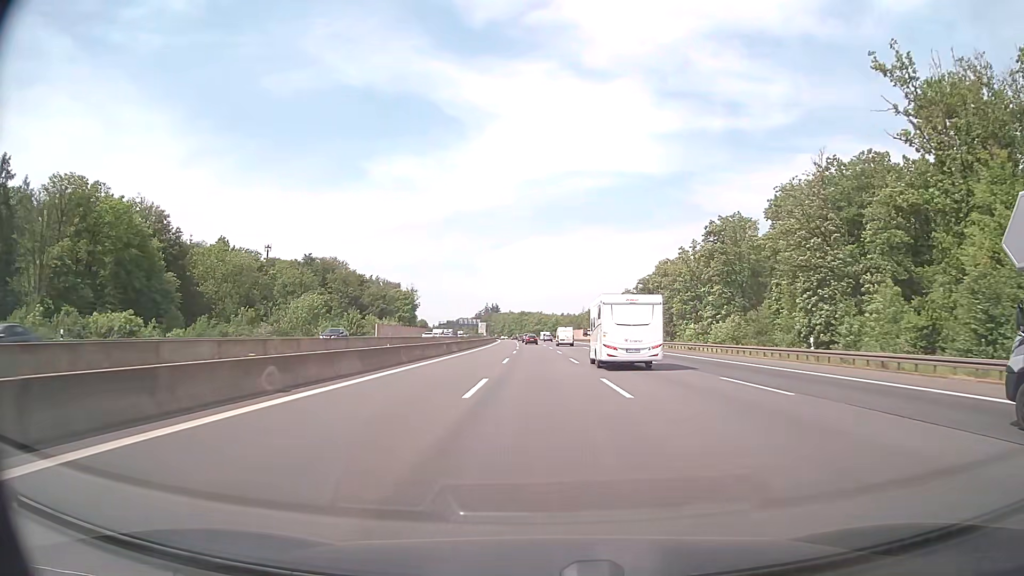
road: motorway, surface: asphalt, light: Day
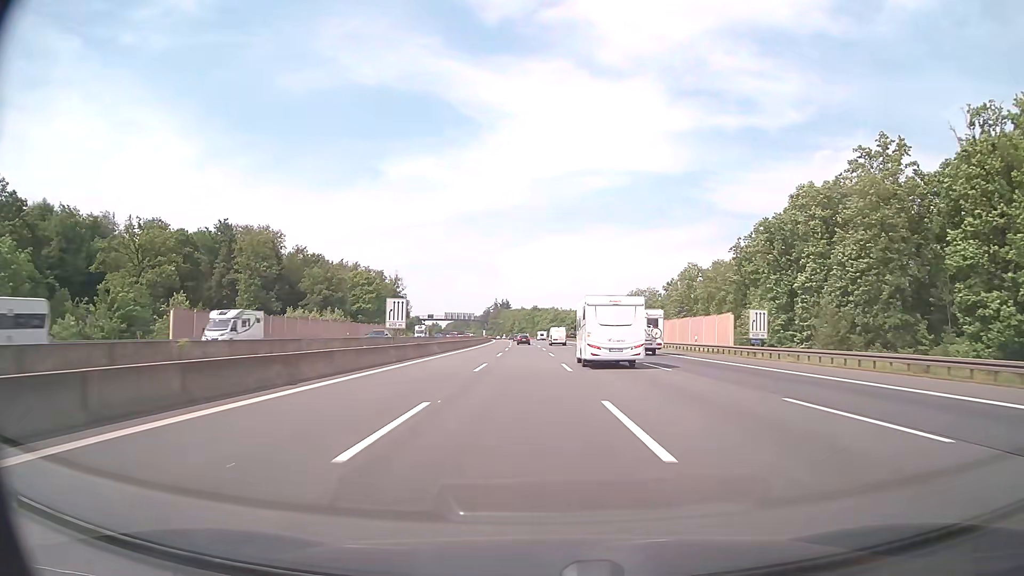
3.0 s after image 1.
(-0.9, +79.0) m; -1°
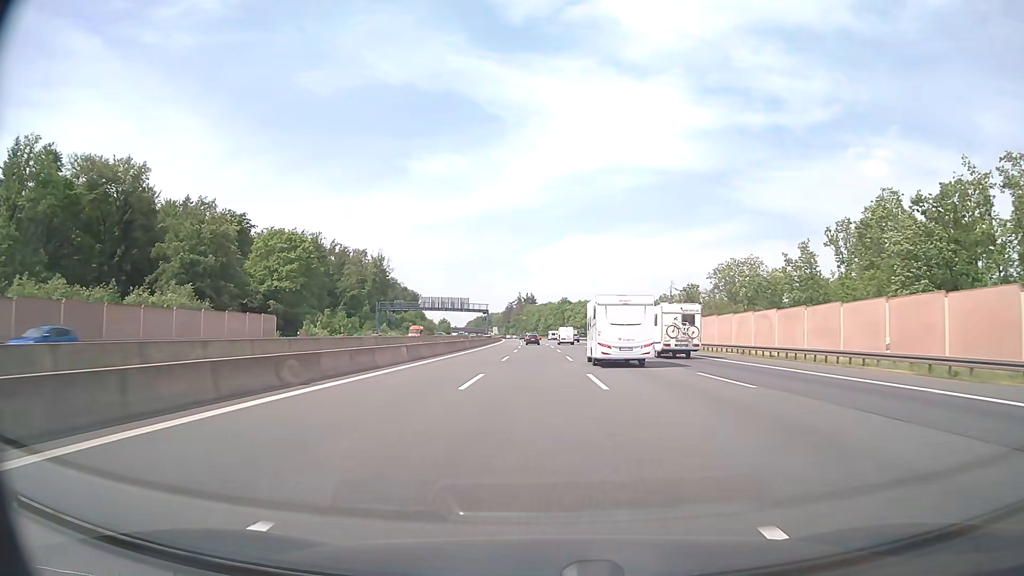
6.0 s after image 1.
(-1.9, +80.4) m; -2°
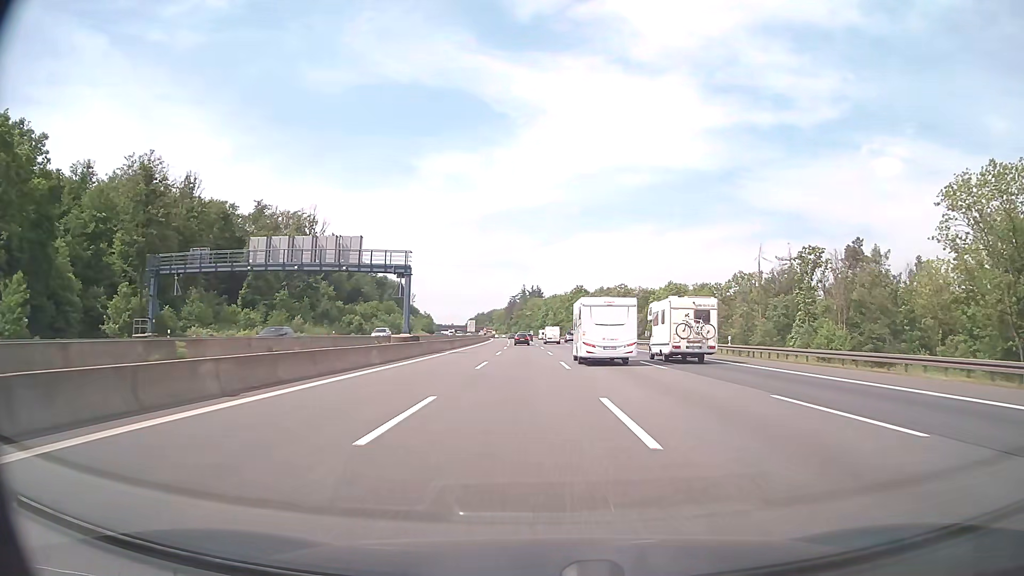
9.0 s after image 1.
(-0.4, +80.1) m; 0°
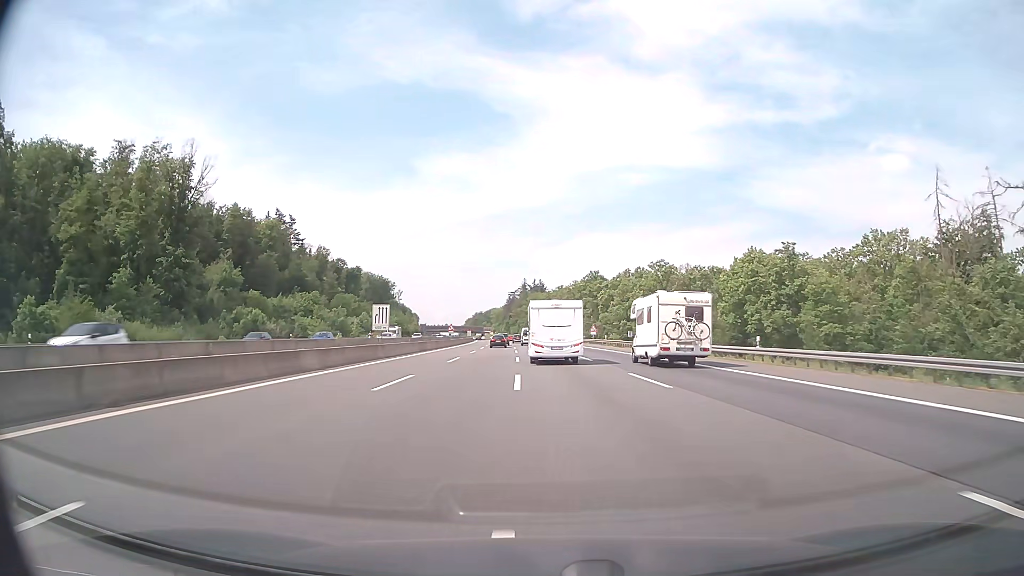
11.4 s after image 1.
(+0.1, +63.1) m; 0°
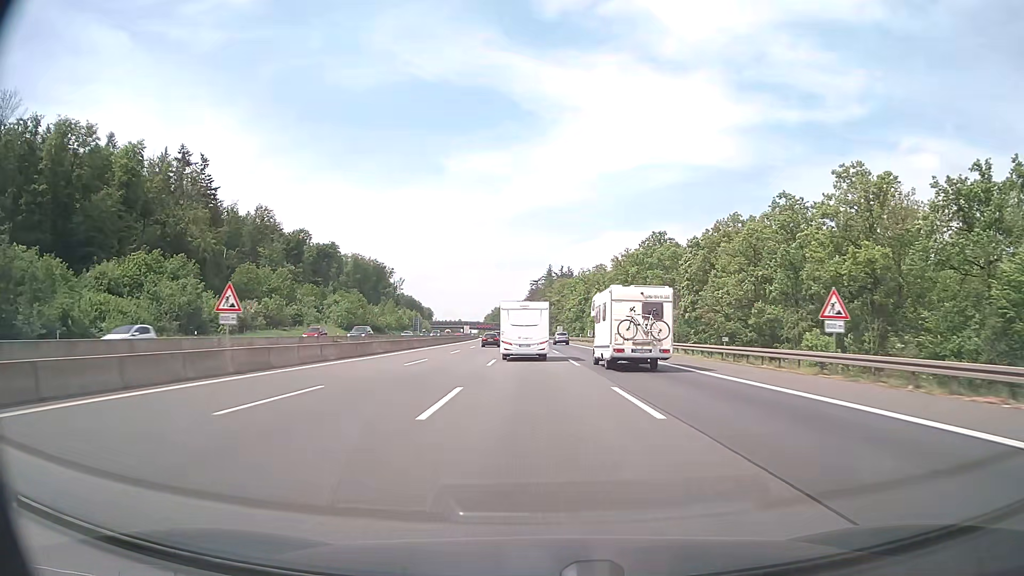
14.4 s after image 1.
(-1.7, +77.6) m; -2°
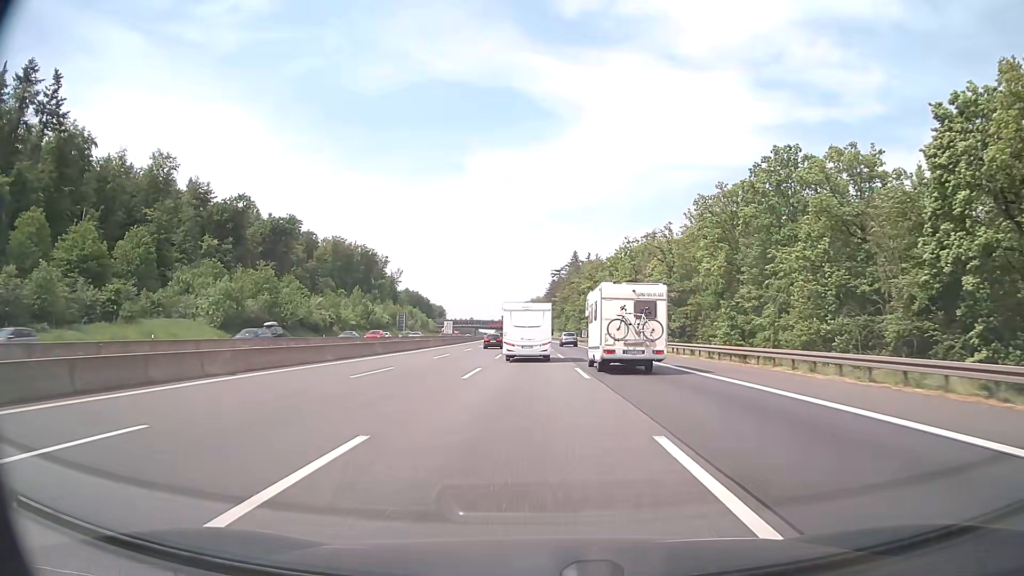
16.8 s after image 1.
(-1.0, +61.8) m; -2°
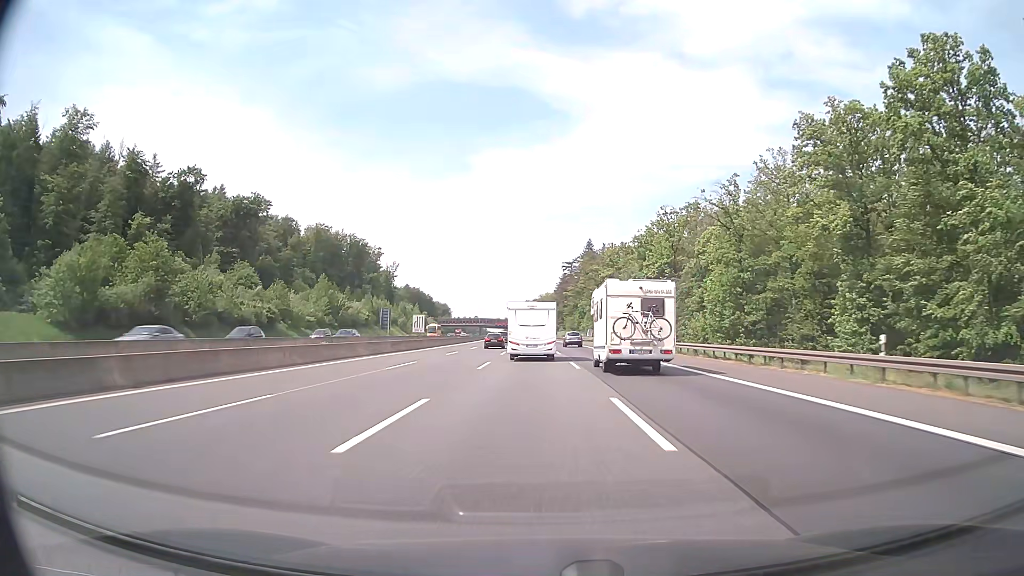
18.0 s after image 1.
(-0.3, +30.7) m; -1°
(0, +10) (0, +20) (0, +30) (0, +40) (-1, +50) (-1, +60) (-1, +70) (-1, +80) (-2, +90) (-2, +100) m
